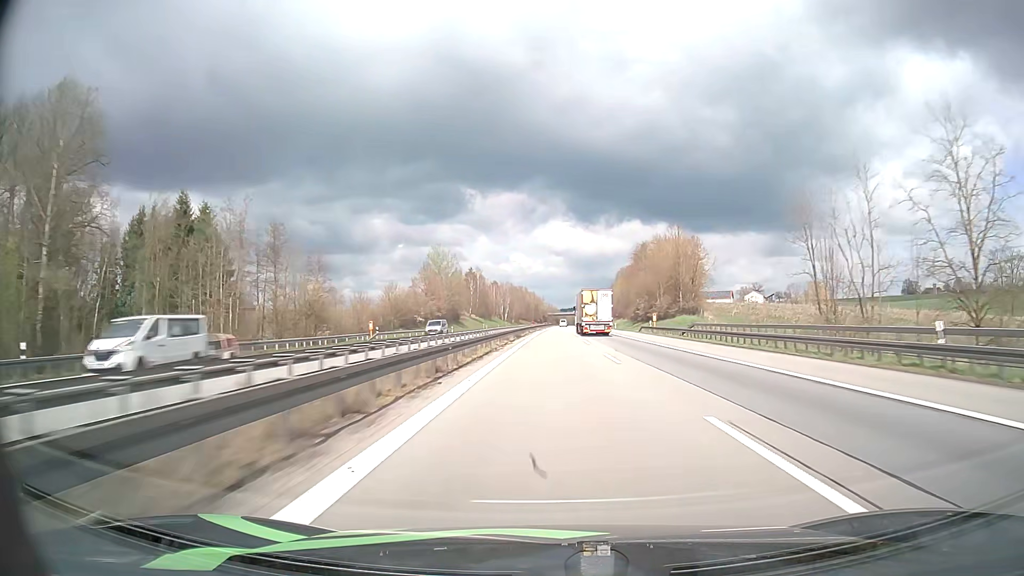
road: motorway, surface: asphalt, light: Day
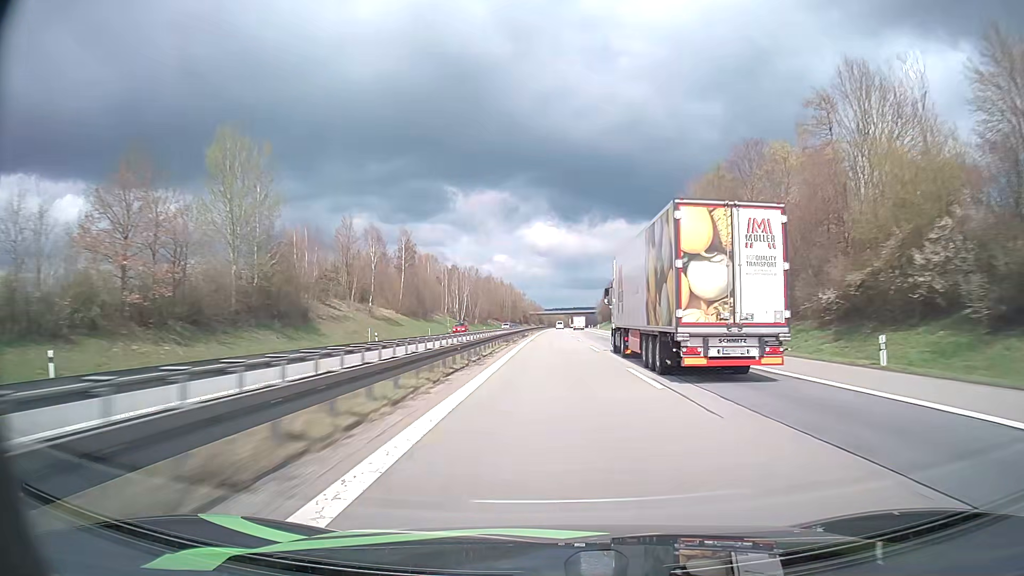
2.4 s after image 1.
(+1.3, +98.6) m; +1°
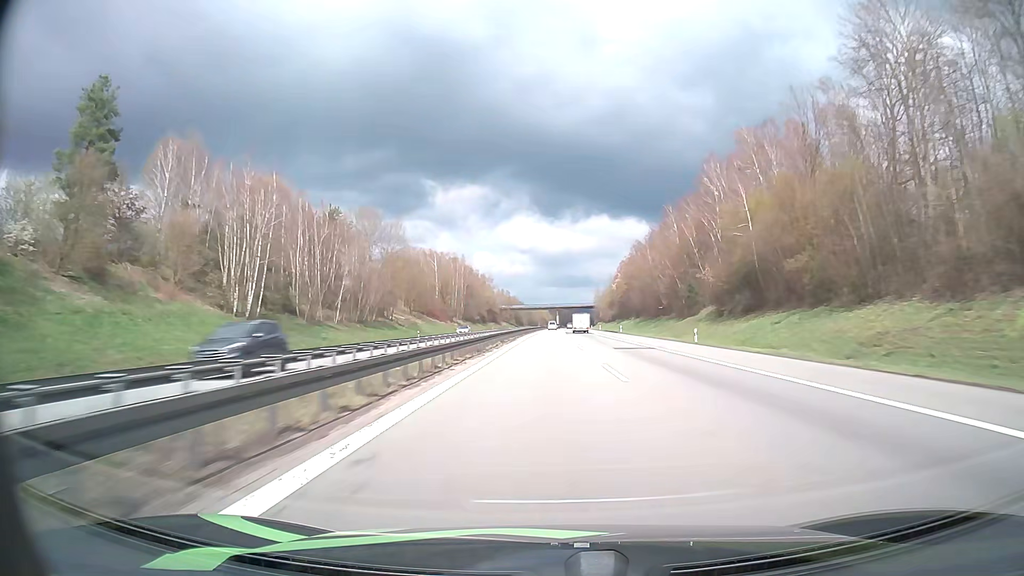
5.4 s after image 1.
(+1.7, +125.1) m; +1°
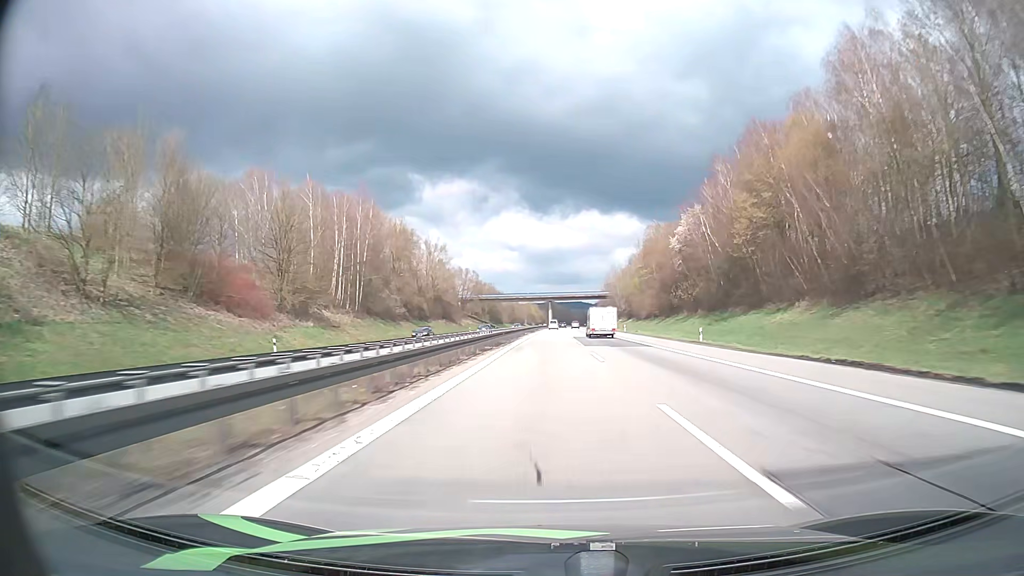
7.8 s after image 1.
(+0.9, +101.5) m; +1°
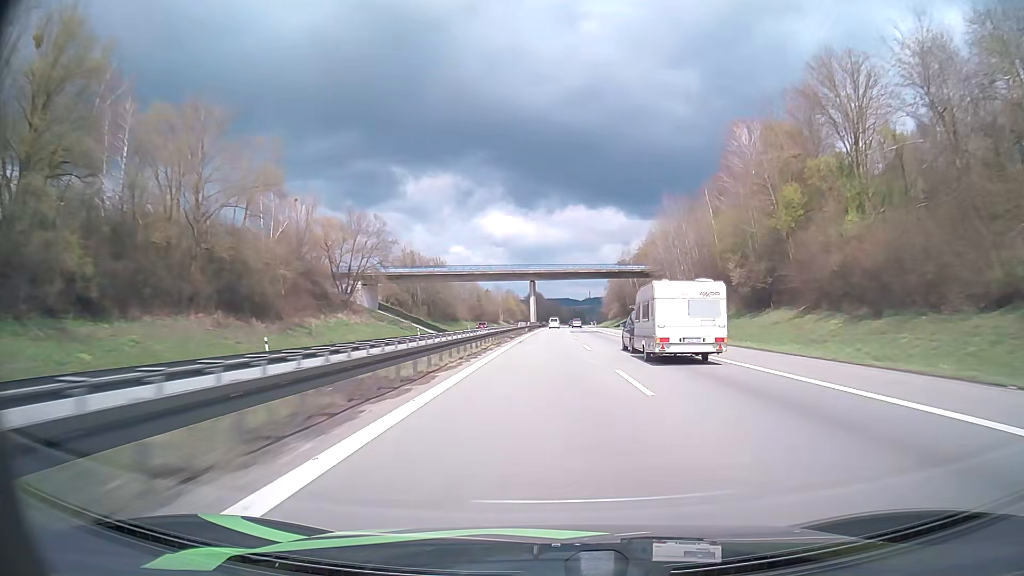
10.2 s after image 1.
(+1.0, +101.7) m; +1°
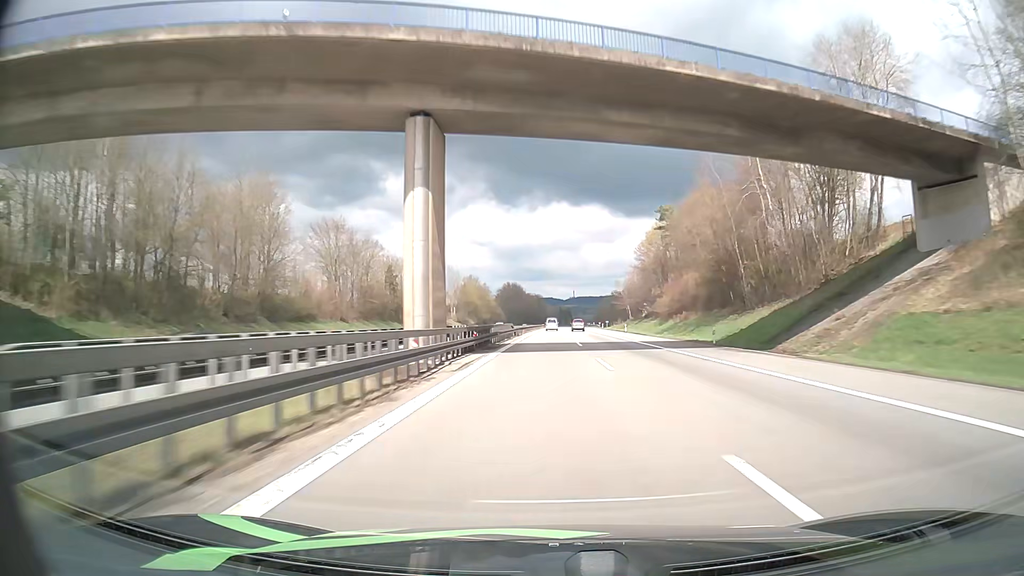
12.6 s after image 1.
(+1.1, +102.4) m; +1°
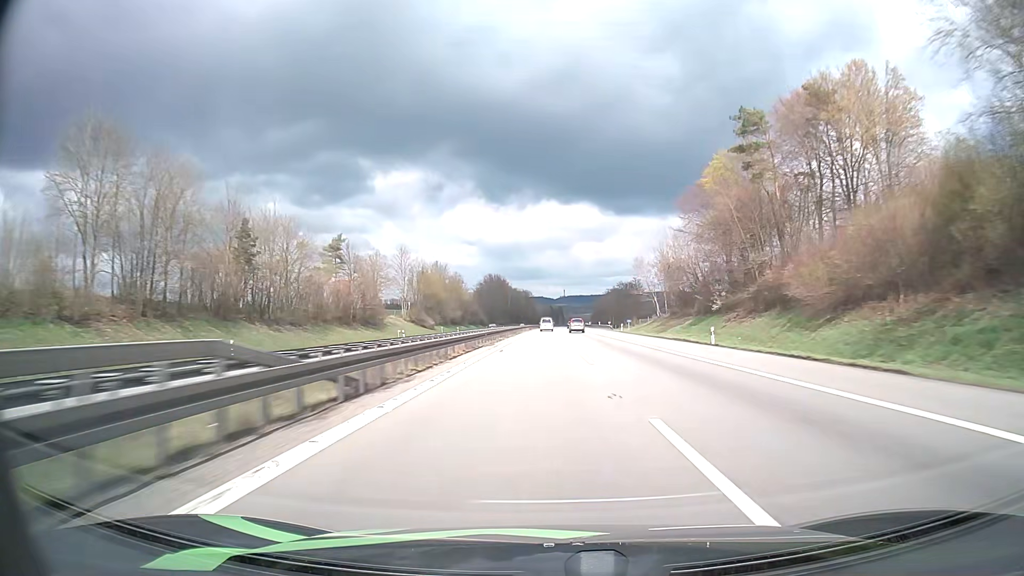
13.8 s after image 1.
(+0.6, +51.7) m; +1°
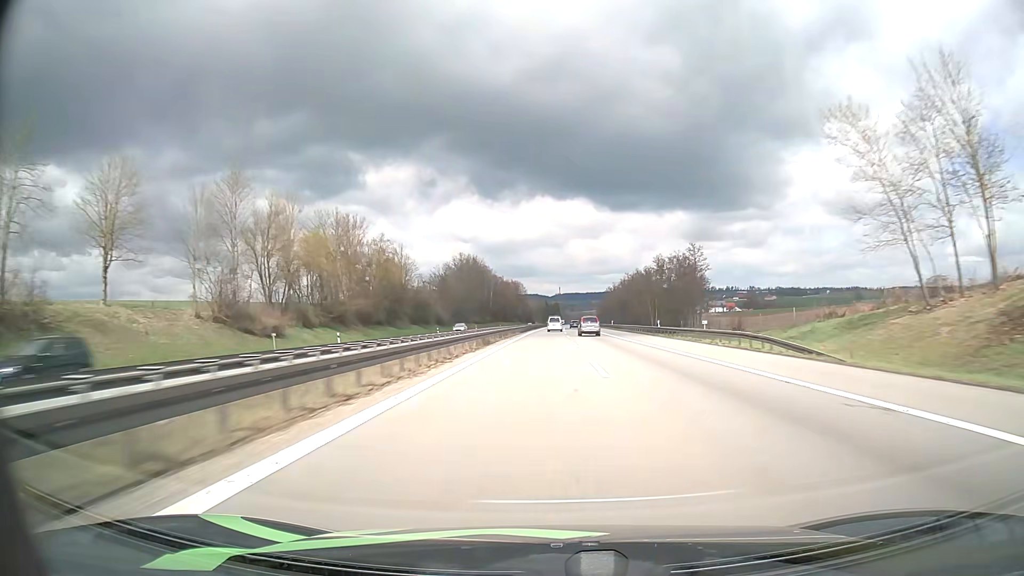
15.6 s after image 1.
(-0.3, +77.9) m; 0°
(0, +10) (0, +20) (0, +30) (0, +40) (0, +50) (0, +60) (0, +70) (0, +80) (0, +90) (0, +100) m
